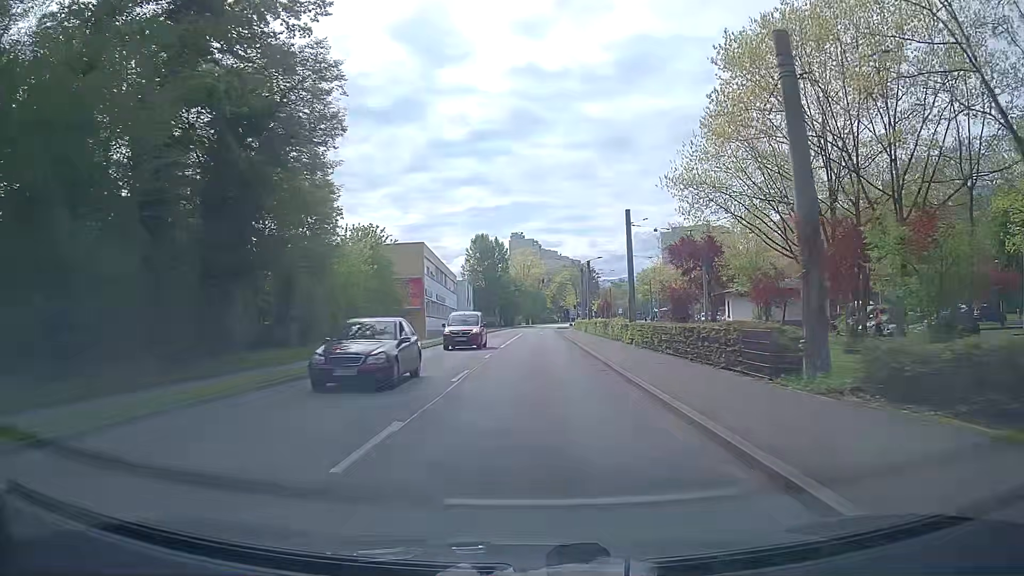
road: secondary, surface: asphalt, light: Day
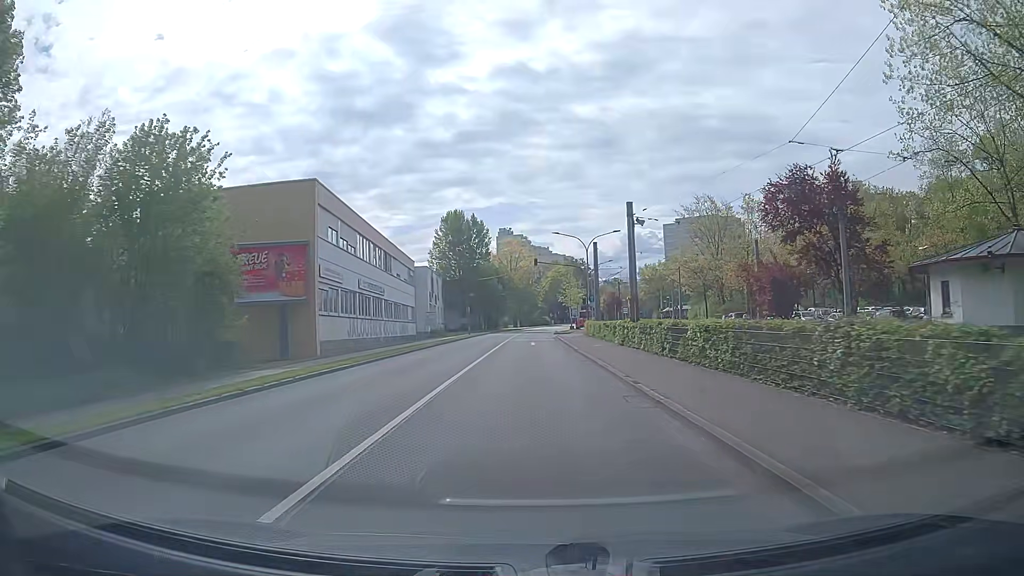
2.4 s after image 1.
(+0.2, +29.2) m; 0°
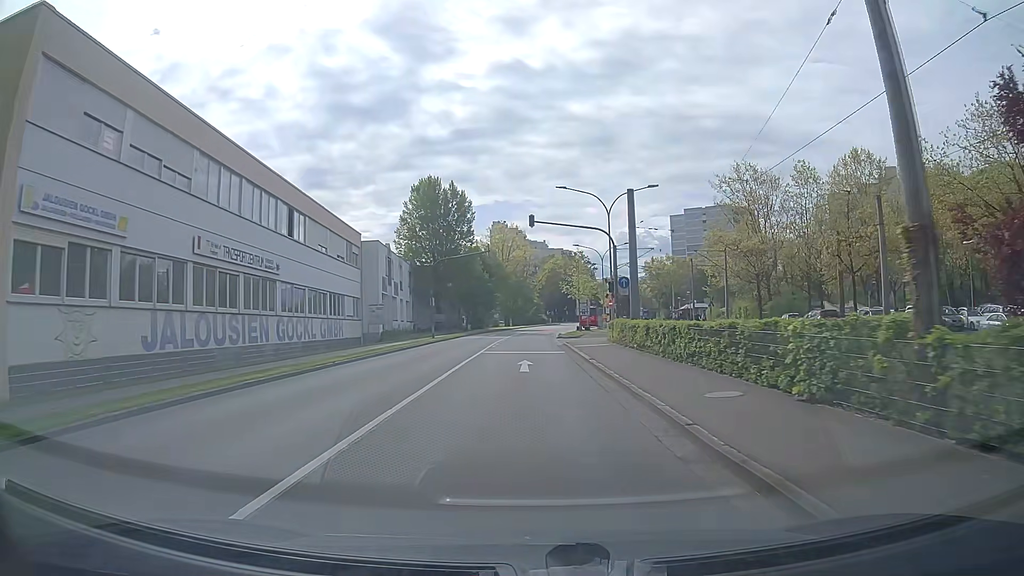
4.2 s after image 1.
(+0.2, +21.8) m; +1°
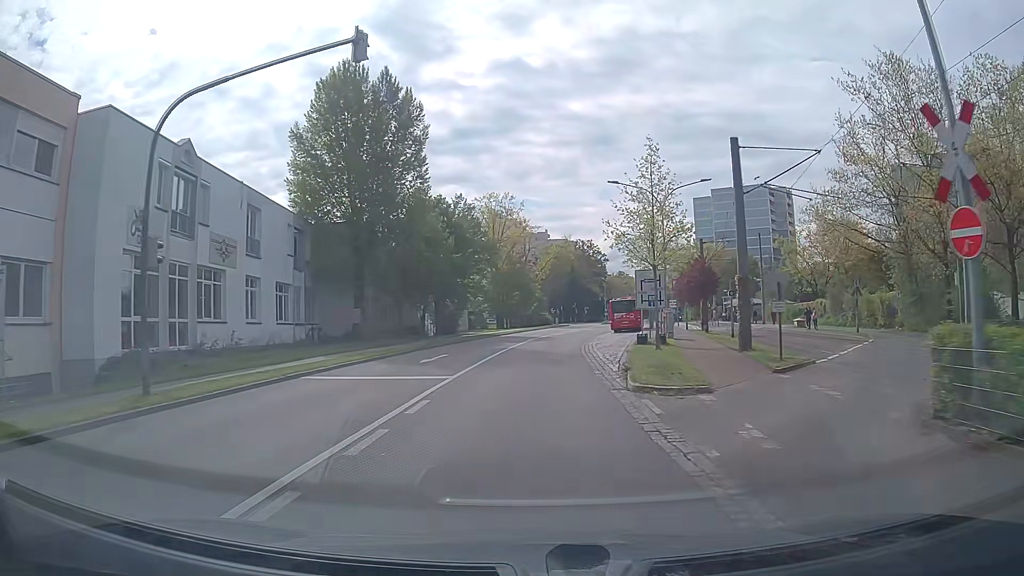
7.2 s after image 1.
(0.0, +36.1) m; +1°
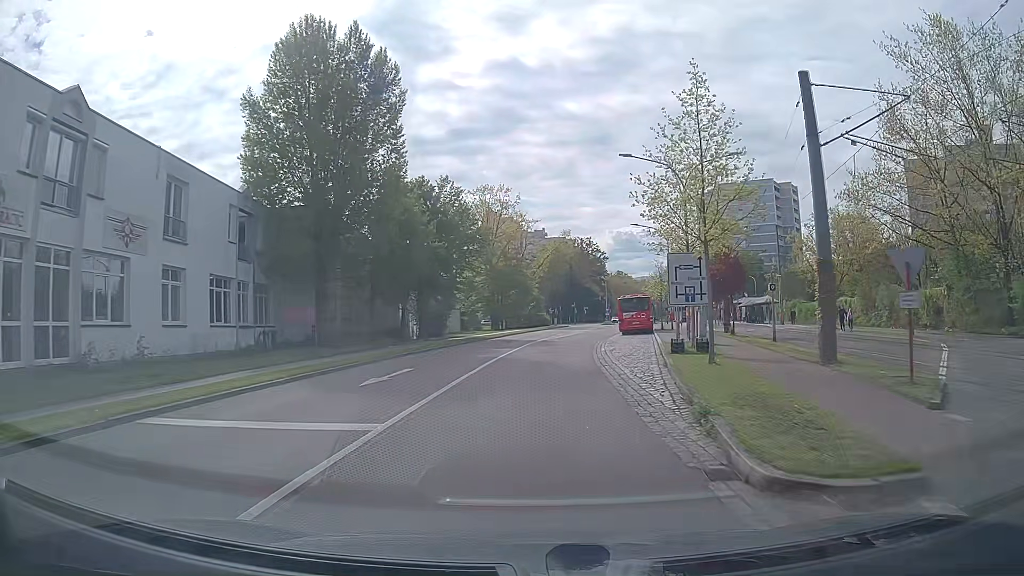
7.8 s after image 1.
(-0.1, +7.2) m; 0°
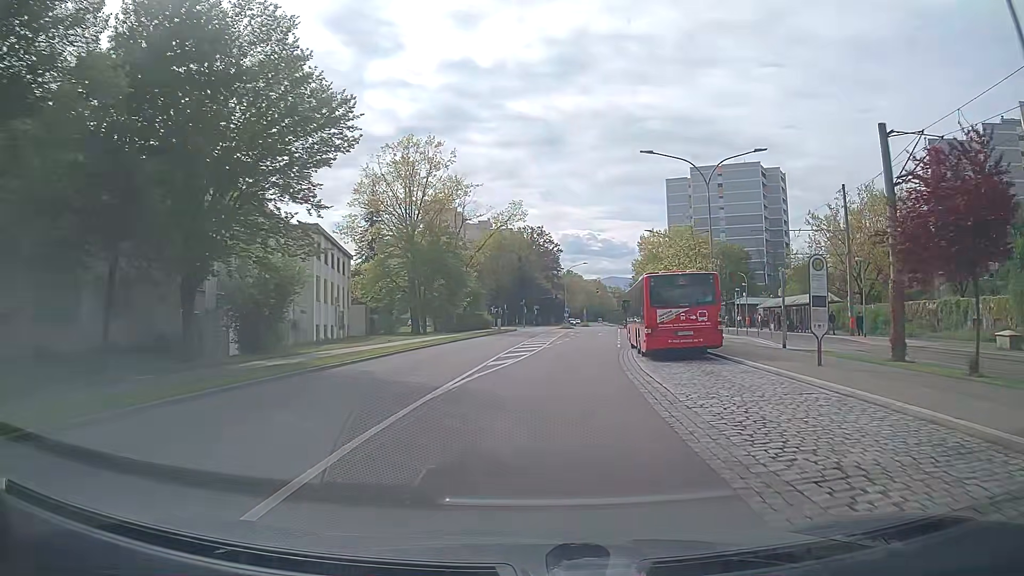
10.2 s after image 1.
(+0.8, +28.6) m; +4°
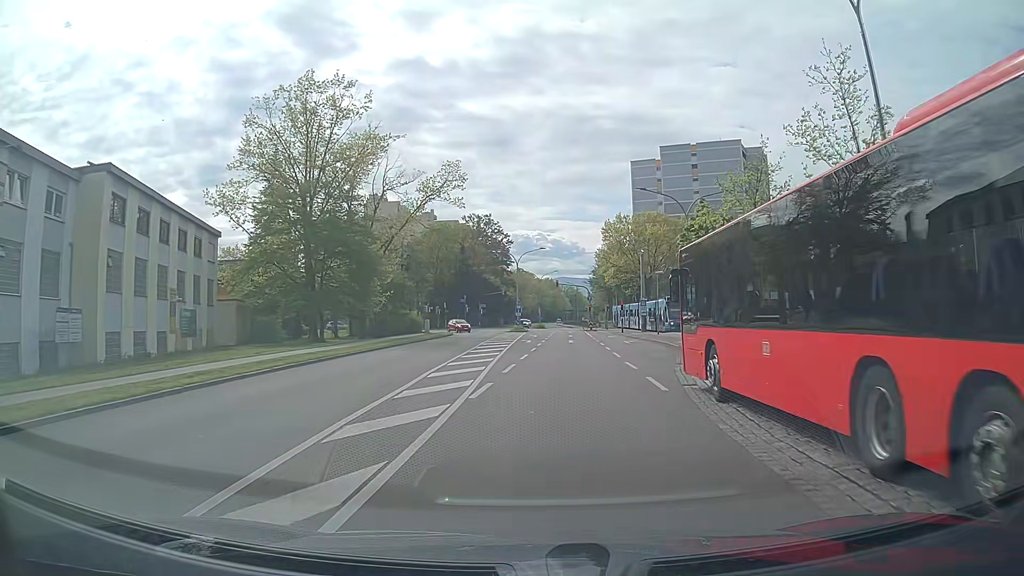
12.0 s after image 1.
(+0.8, +21.1) m; +4°
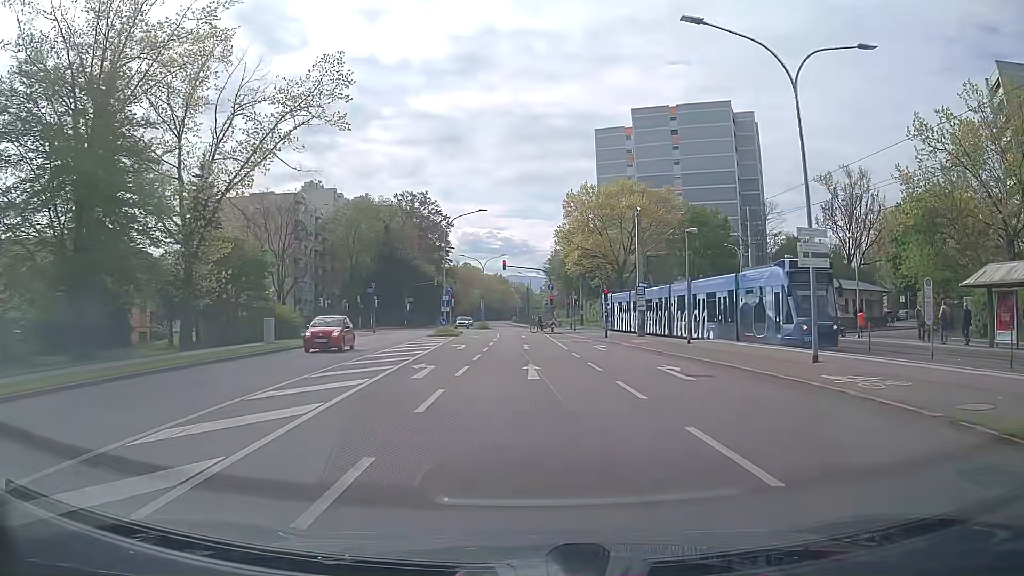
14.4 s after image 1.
(+1.2, +25.6) m; +5°
(0, +10) (0, +20) (0, +30) (0, +40) (0, +50) (-1, +60) (-1, +70) (-2, +80) (-3, +90) (-3, +100) m
